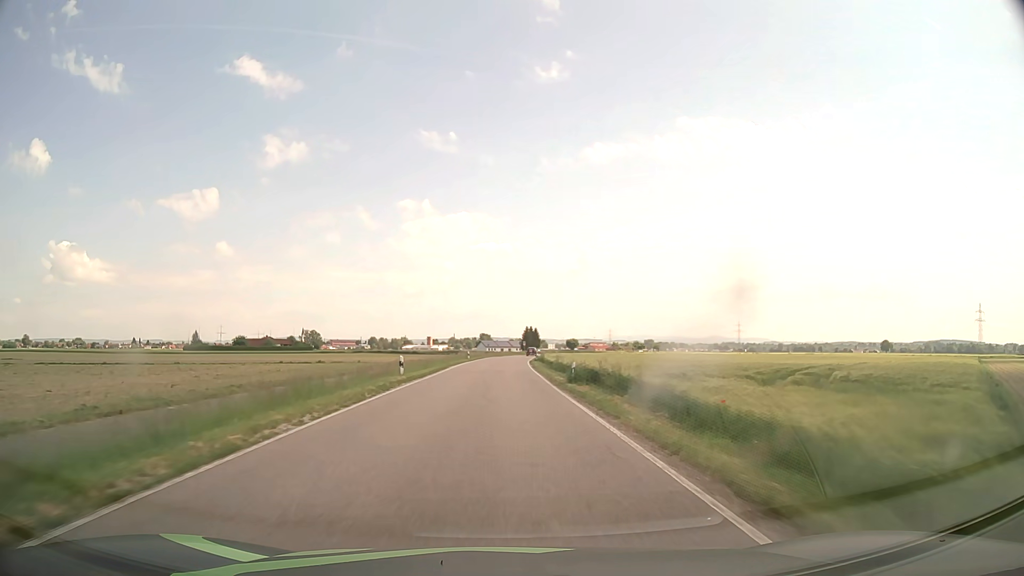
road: secondary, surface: asphalt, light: Day
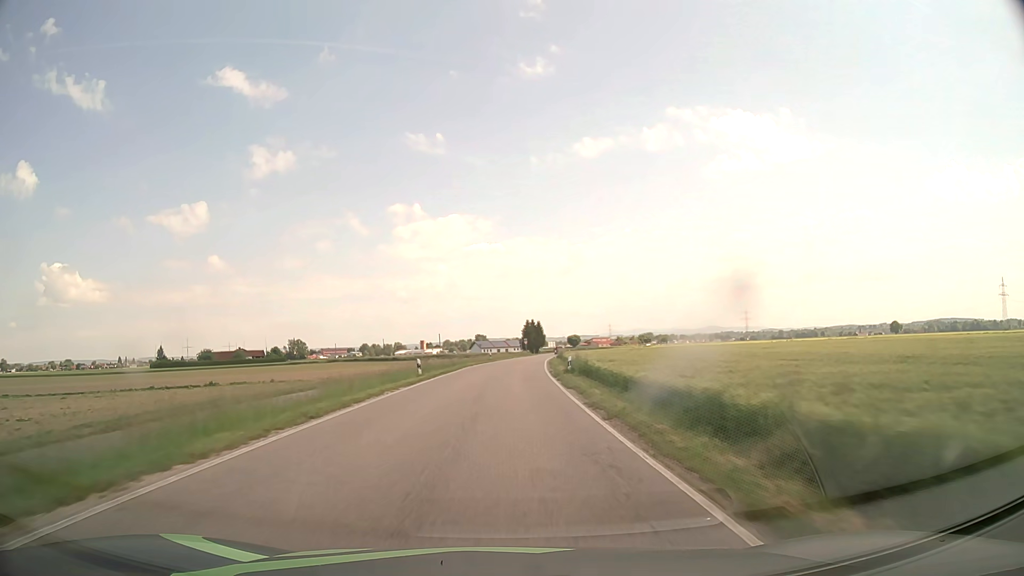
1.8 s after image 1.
(+0.1, +37.9) m; 0°
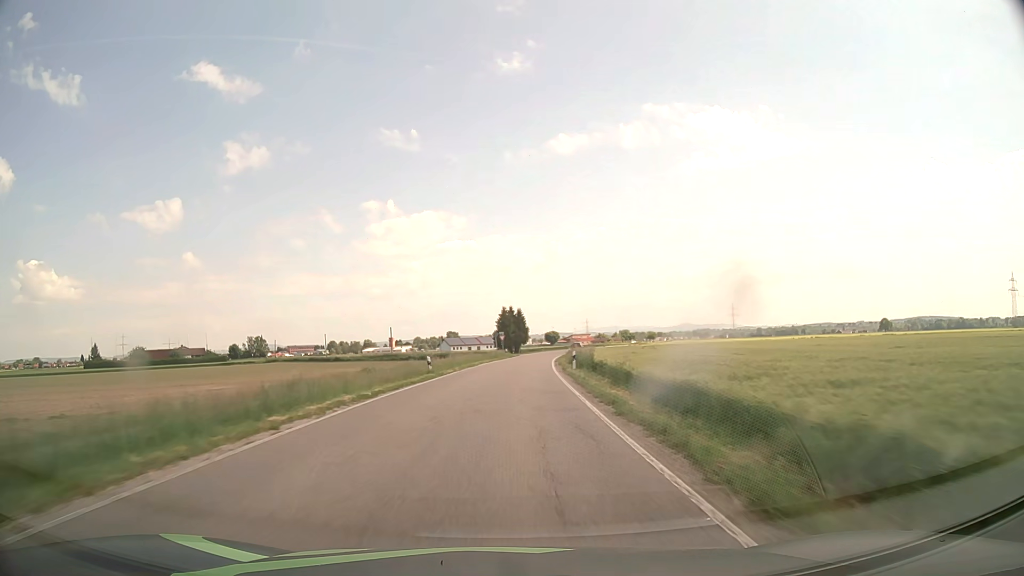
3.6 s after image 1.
(+0.5, +39.9) m; +2°
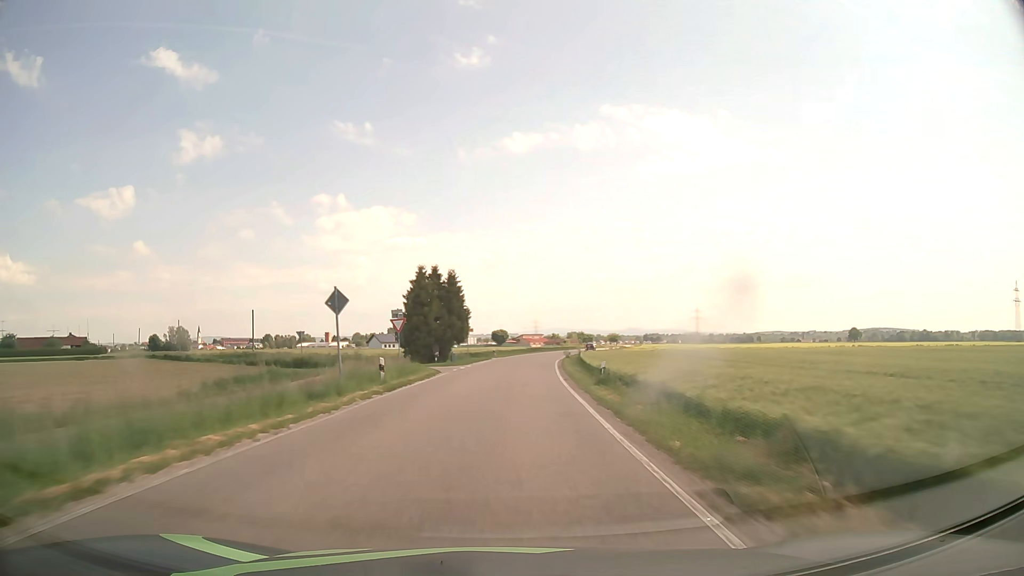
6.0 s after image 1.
(+2.0, +54.8) m; +4°
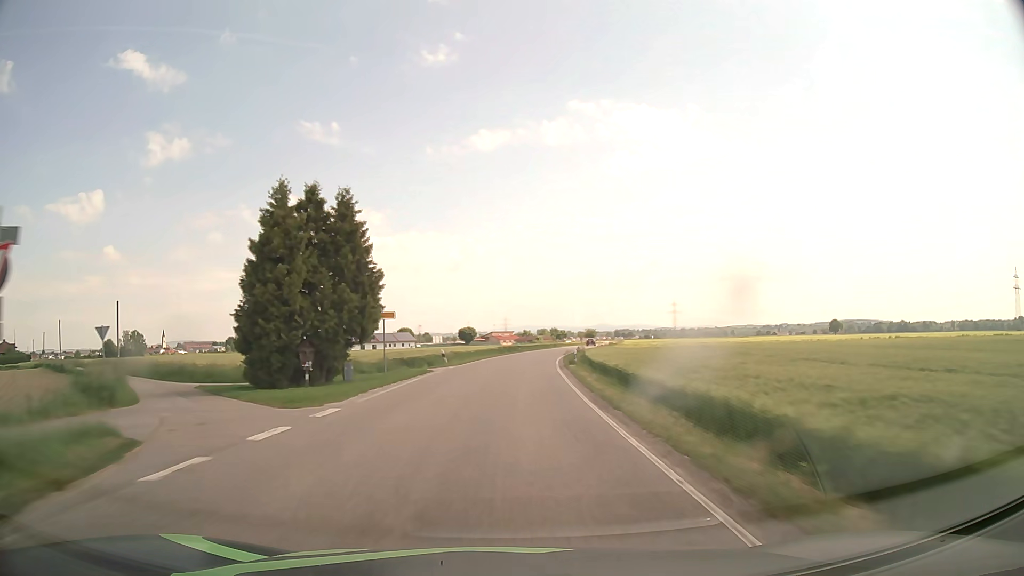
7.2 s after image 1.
(+0.6, +27.8) m; +3°
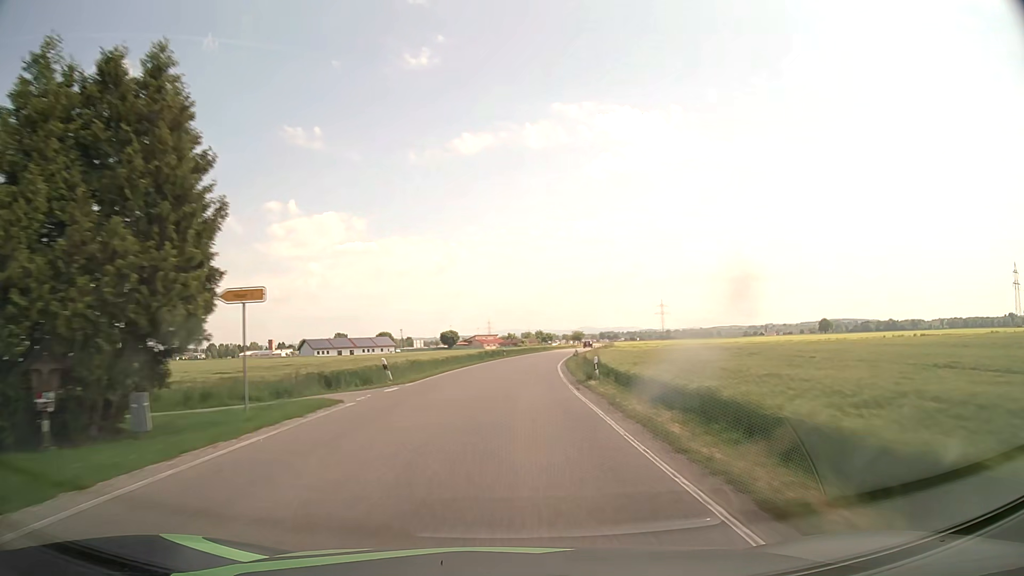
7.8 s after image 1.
(+0.2, +14.0) m; +1°
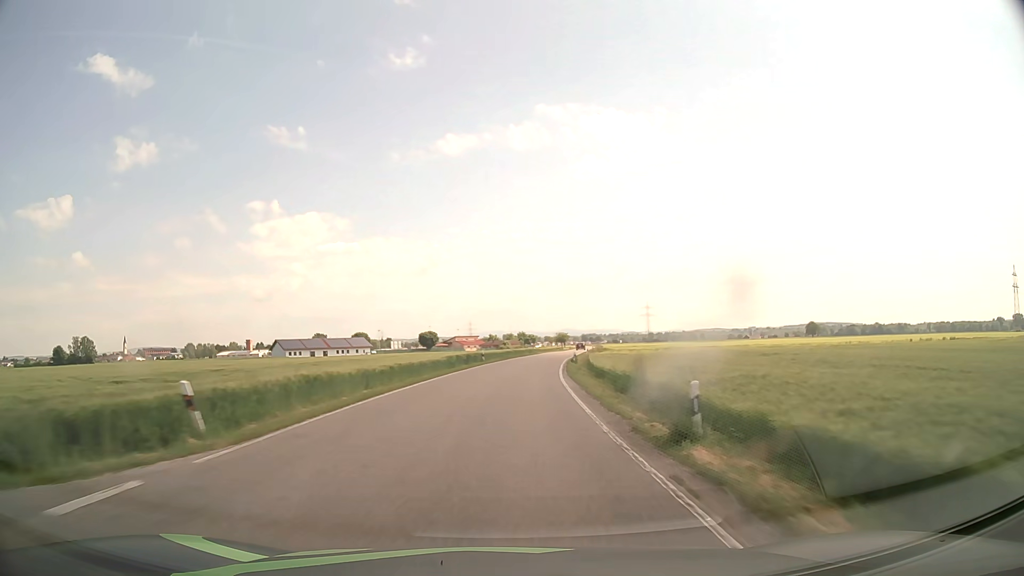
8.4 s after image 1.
(+0.2, +14.0) m; +2°
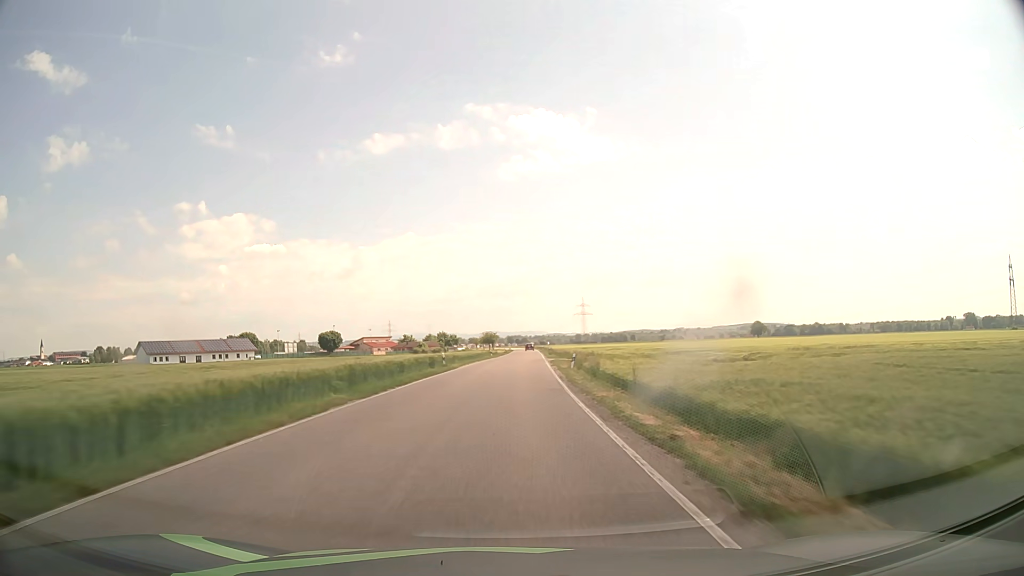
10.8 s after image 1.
(+3.3, +56.2) m; +6°
(0, +10) (0, +20) (+1, +30) (+1, +40) (+1, +50) (+2, +60) (+2, +70) (+3, +80) (+3, +90) (+4, +100) m
